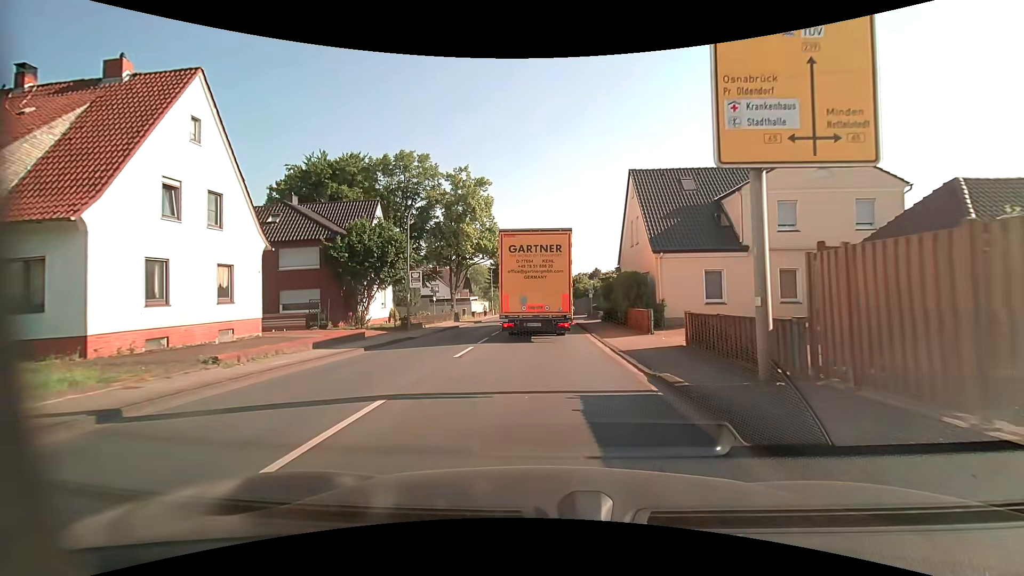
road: primary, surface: asphalt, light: Day
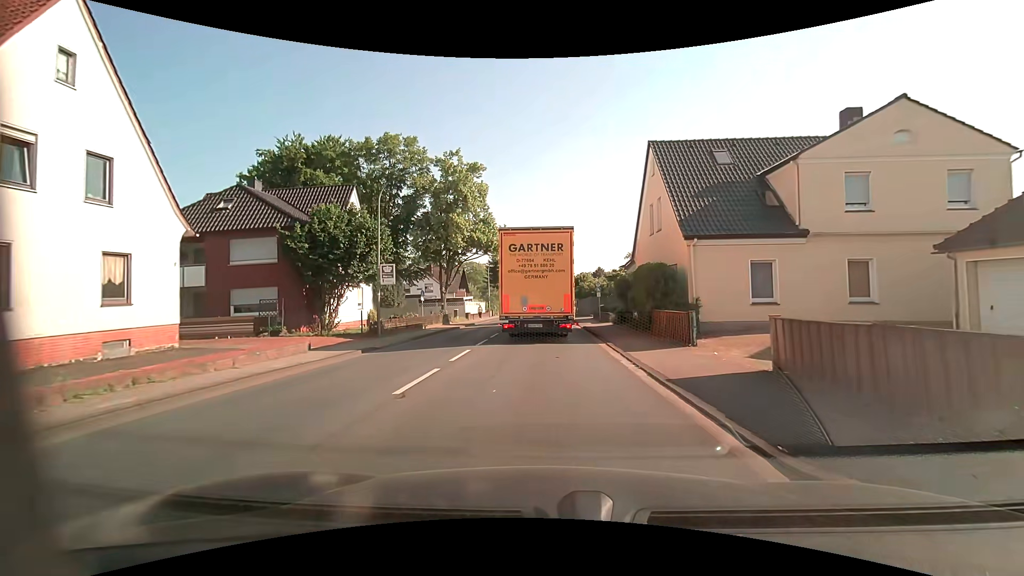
(0.0, +5.2) m; 0°
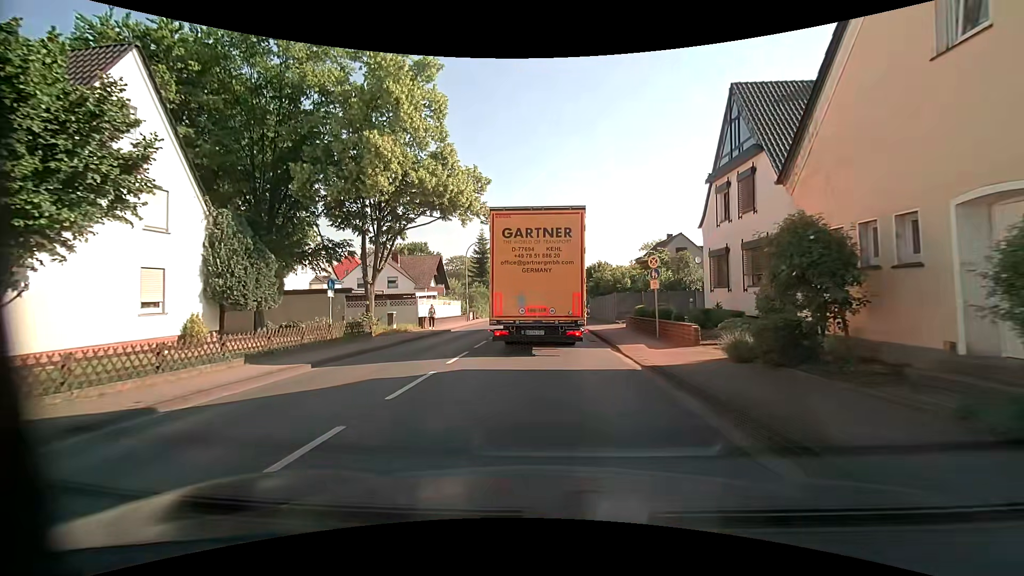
(0.0, +18.3) m; 0°
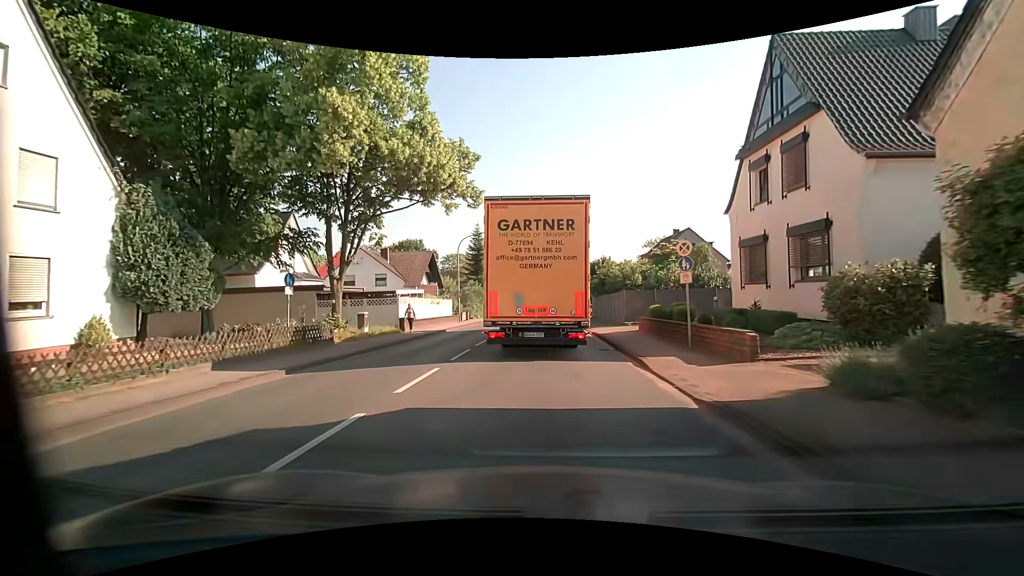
(0.0, +3.9) m; 0°
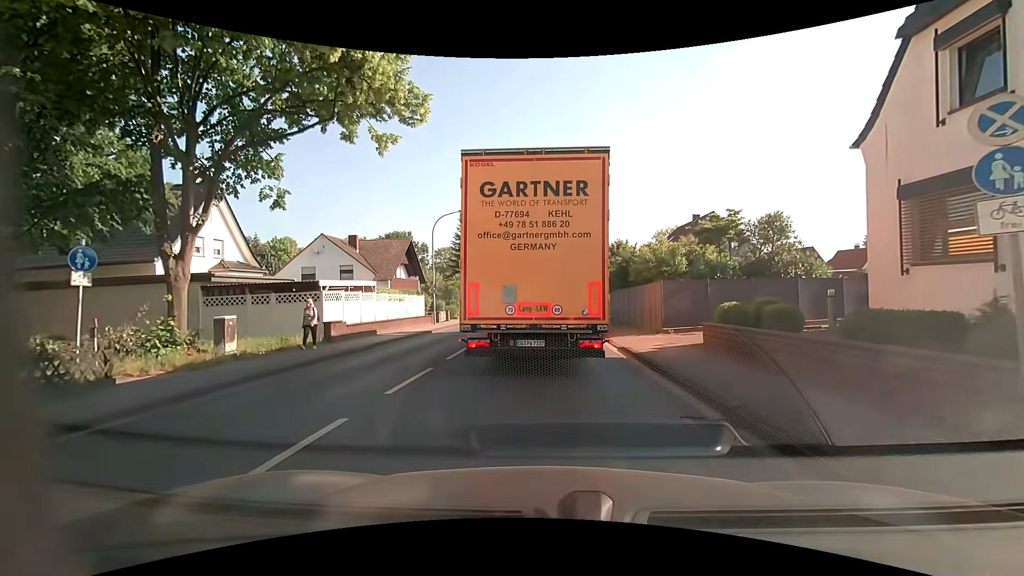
(+0.1, +9.0) m; +1°
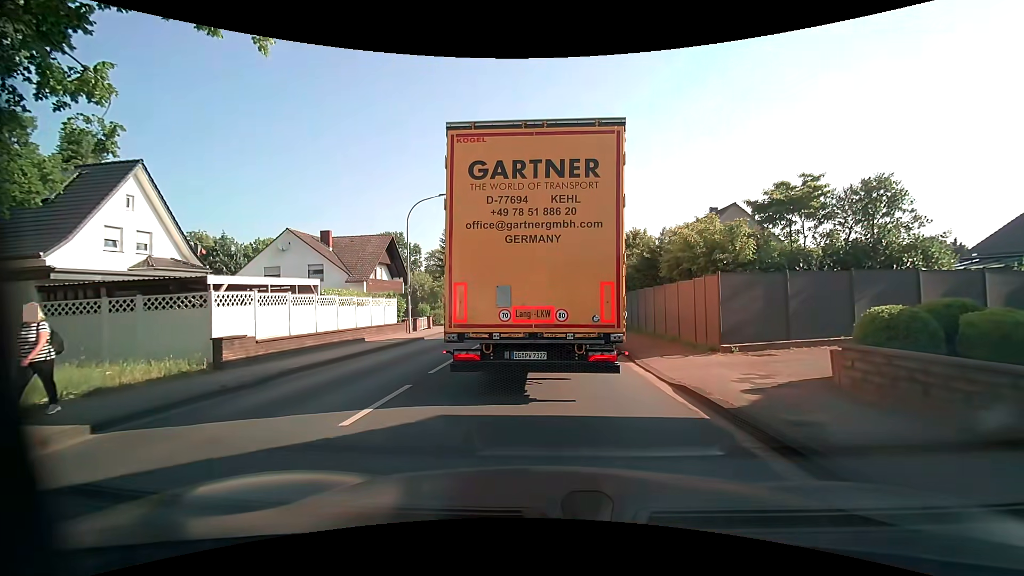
(-0.1, +6.1) m; 0°
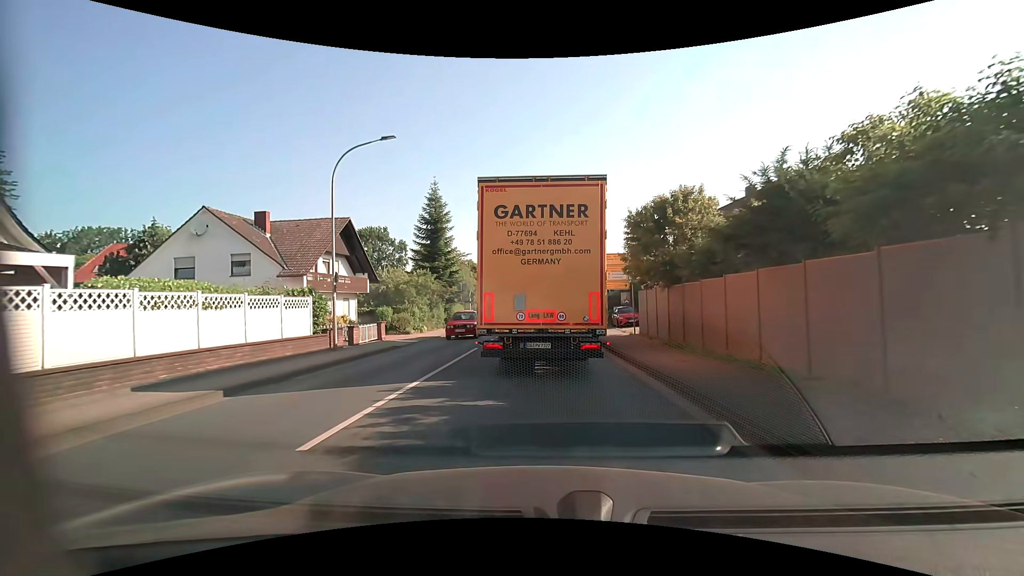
(0.0, +10.2) m; 0°
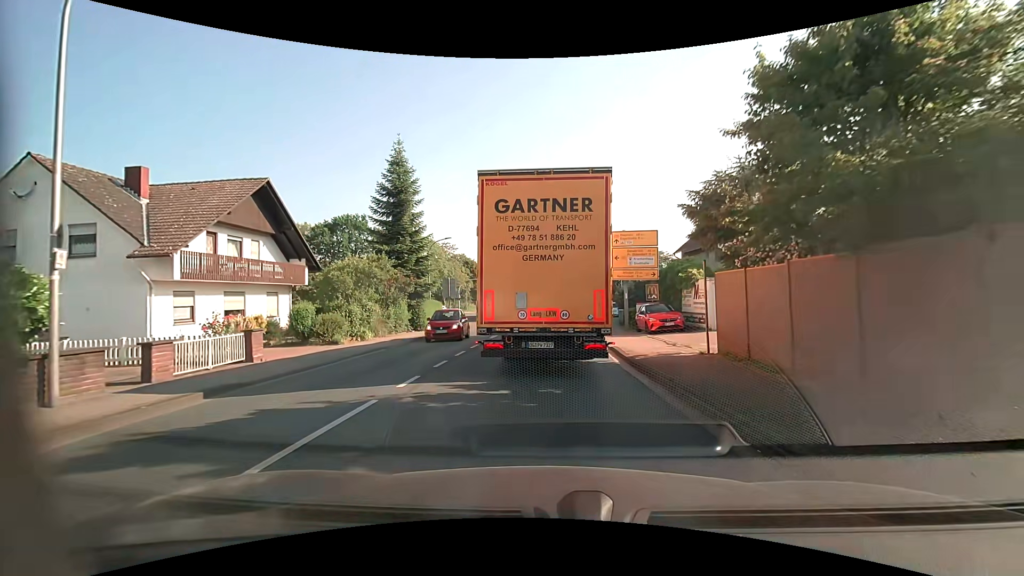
(0.0, +10.8) m; 0°
